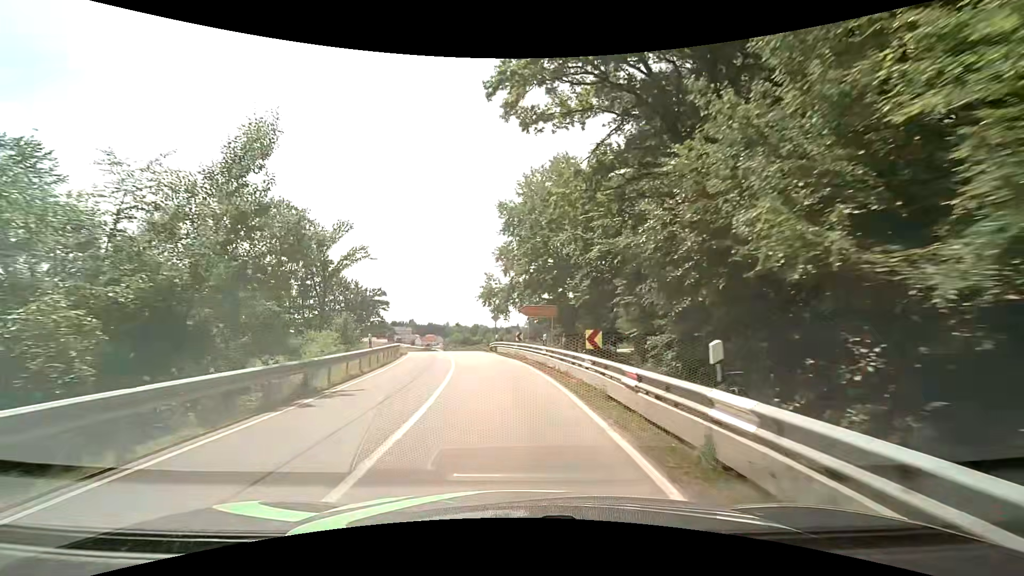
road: secondary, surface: asphalt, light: Day
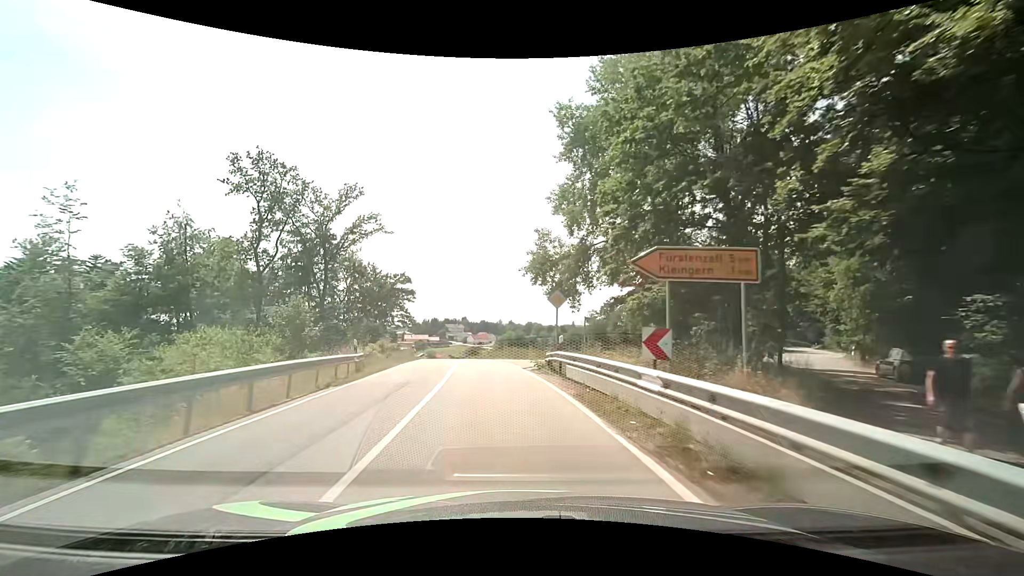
(-0.9, +21.3) m; -5°
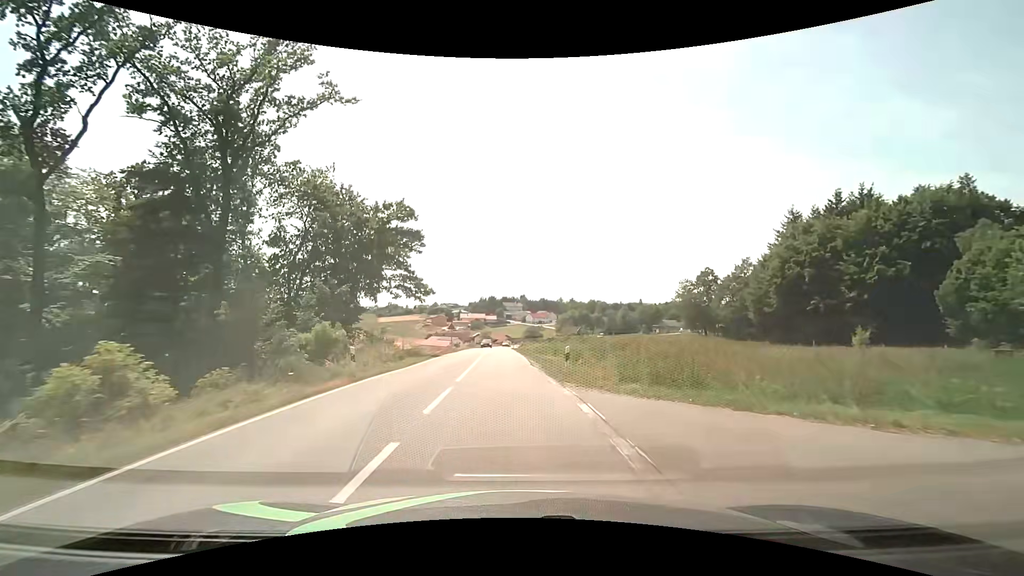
(-2.6, +31.5) m; -7°
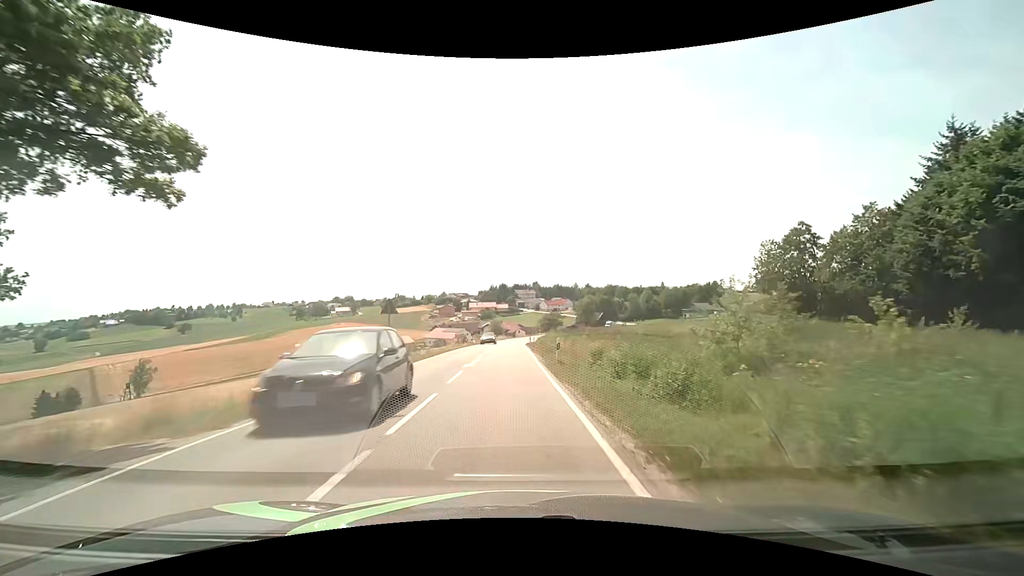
(-0.6, +31.0) m; -2°
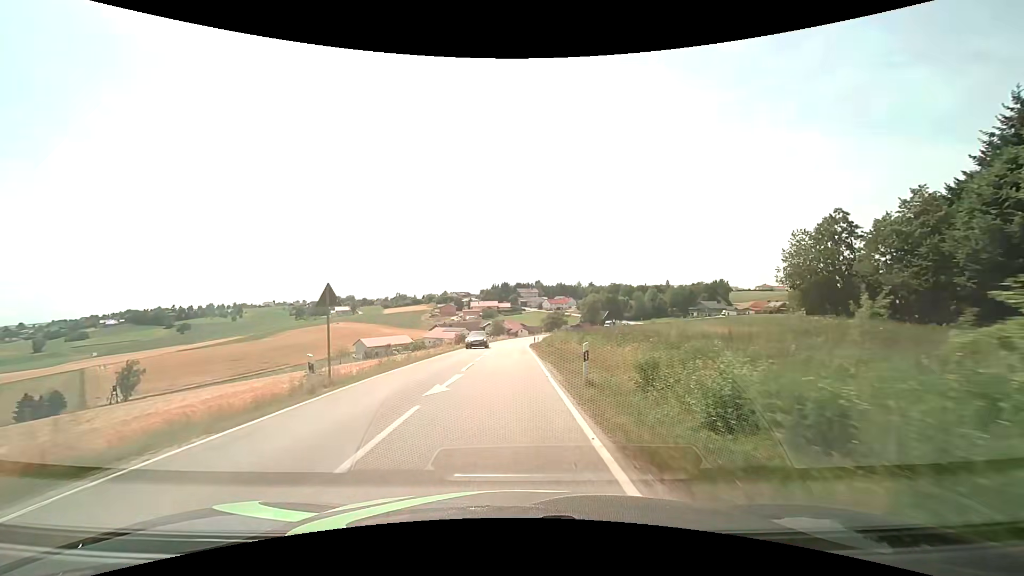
(0.0, +7.7) m; 0°
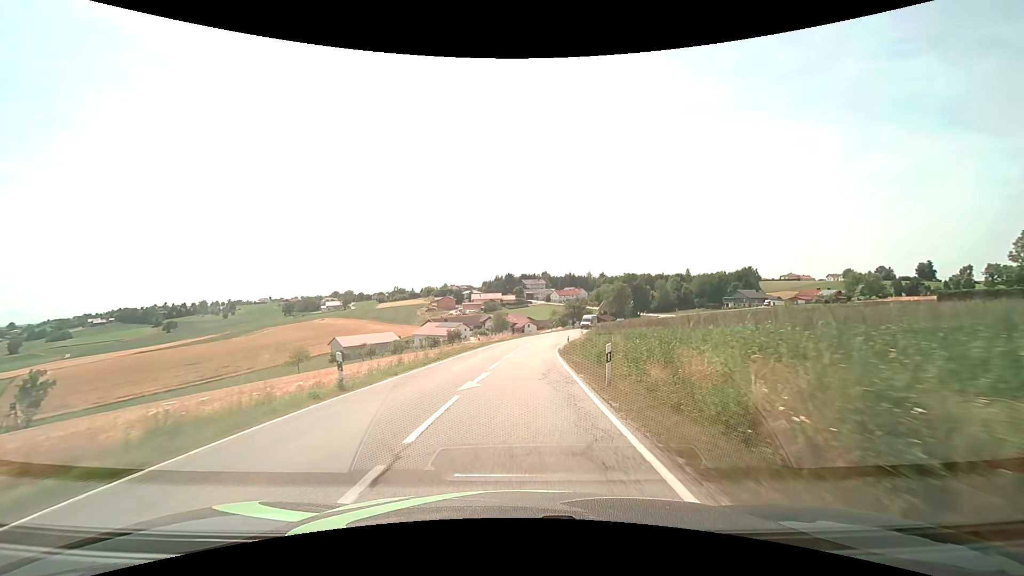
(-0.4, +38.5) m; -1°
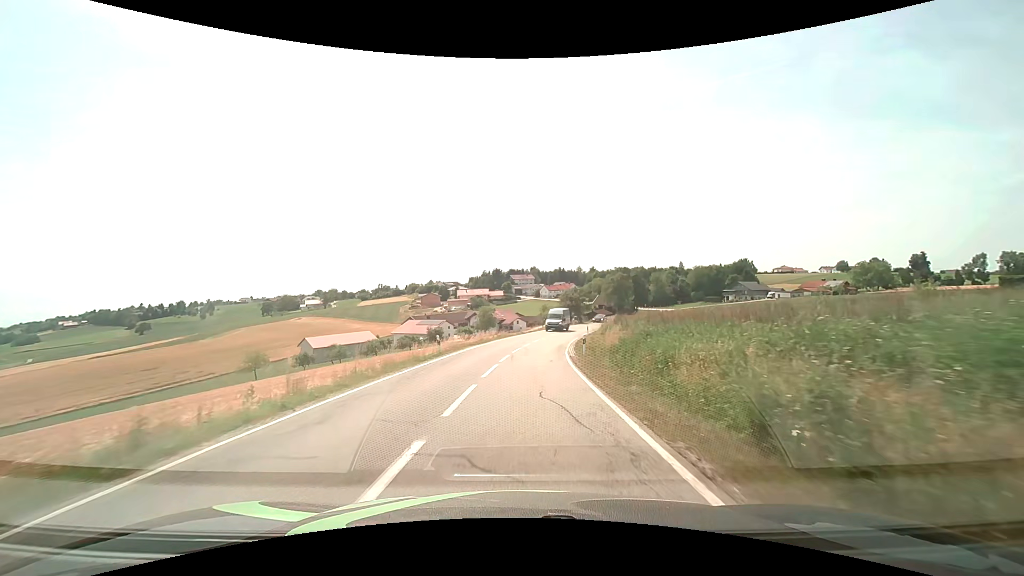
(+0.2, +15.7) m; +1°
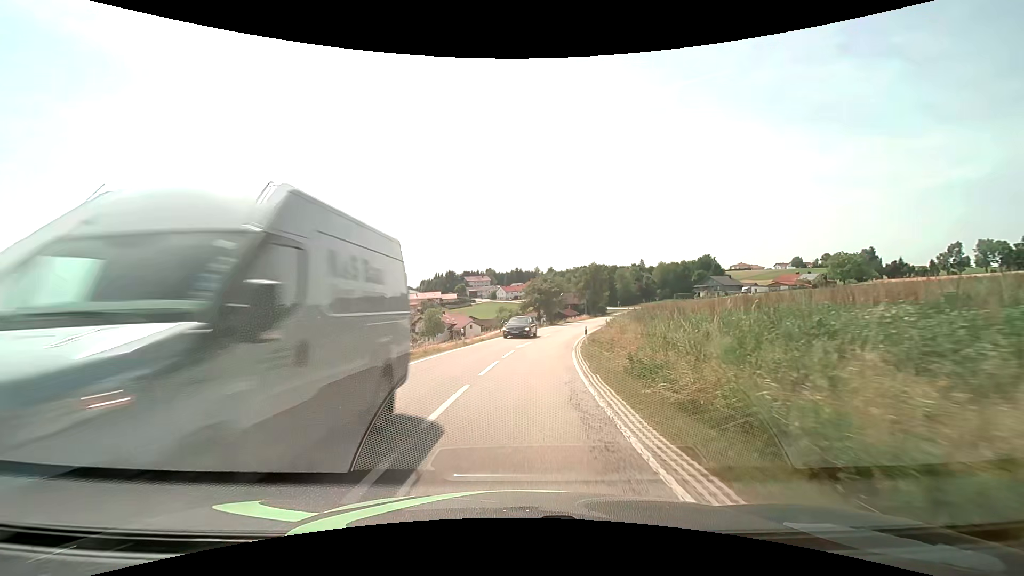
(+0.8, +24.0) m; +4°
(0, +10) (+1, +20) (+2, +30) (+3, +40) (+5, +50) (+8, +59) (+11, +69) (+14, +78) (+18, +88) (+21, +97) m
